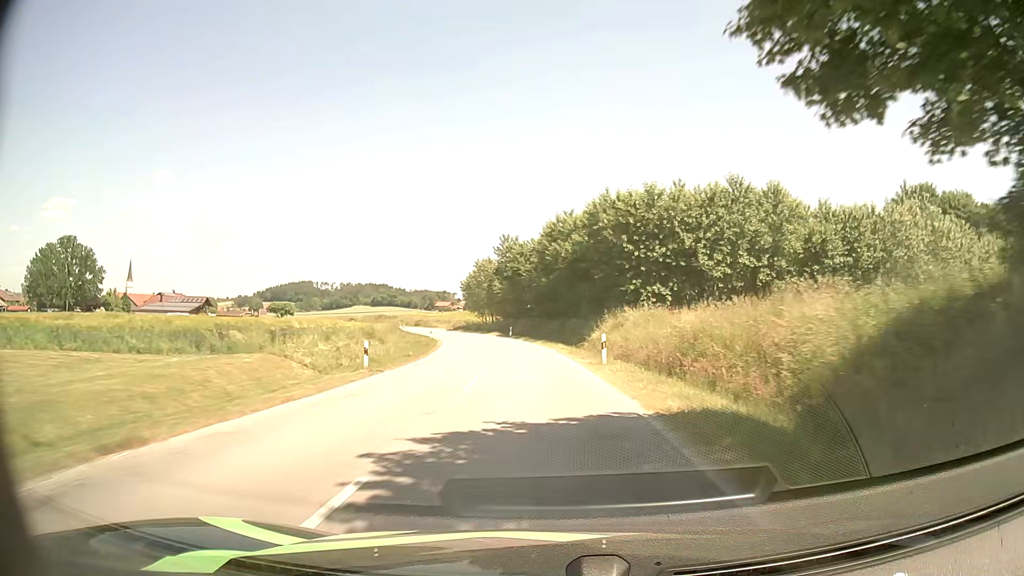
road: secondary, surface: asphalt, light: Day
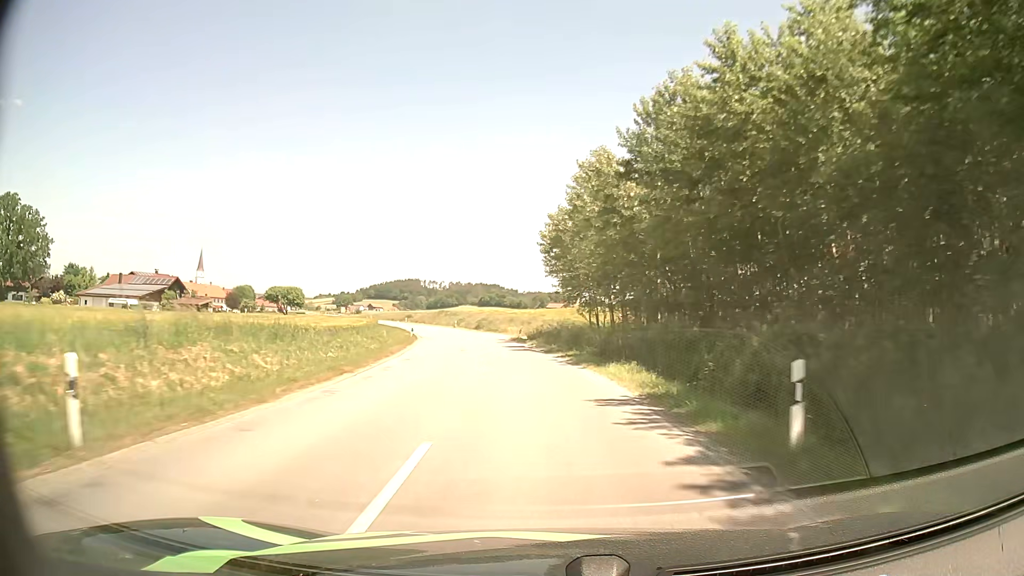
(-4.6, +58.3) m; -10°
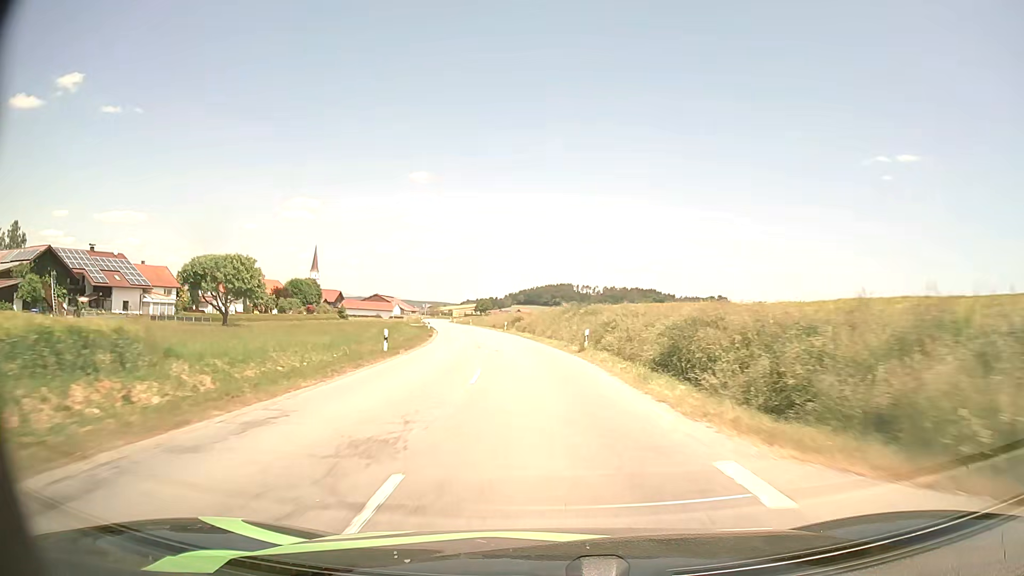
(-6.8, +61.7) m; -13°
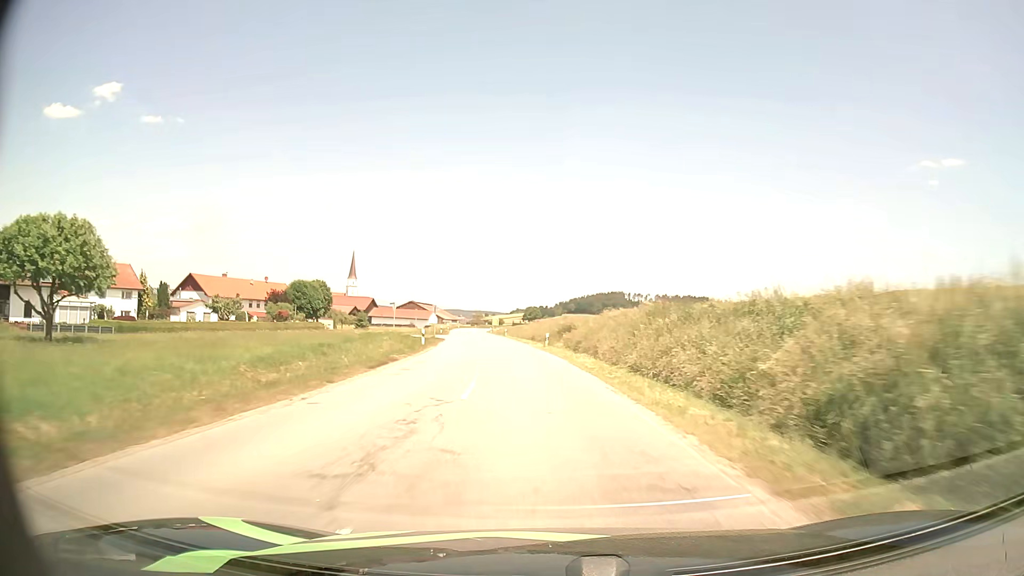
(-1.0, +25.7) m; -4°
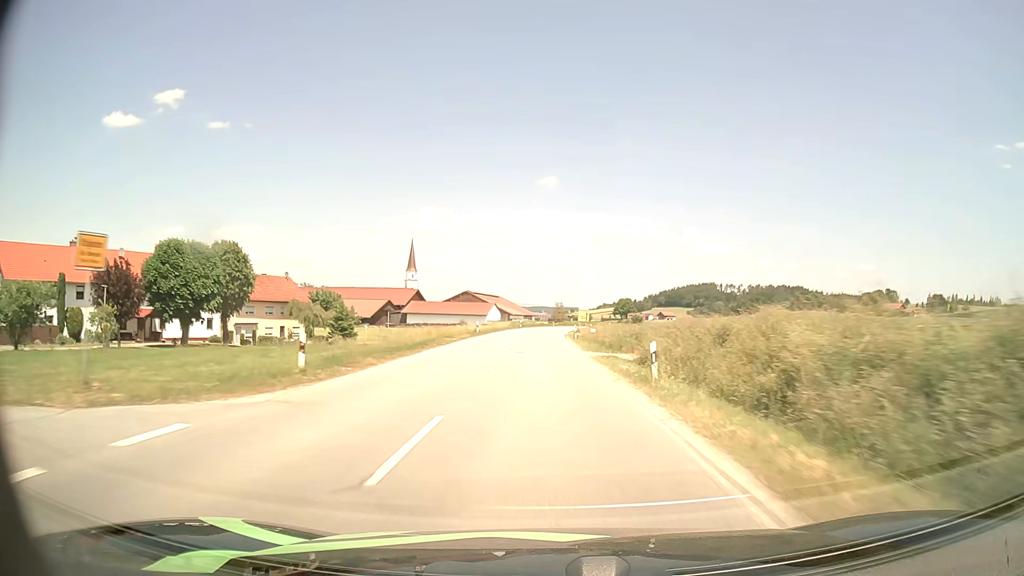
(-5.4, +67.1) m; -7°
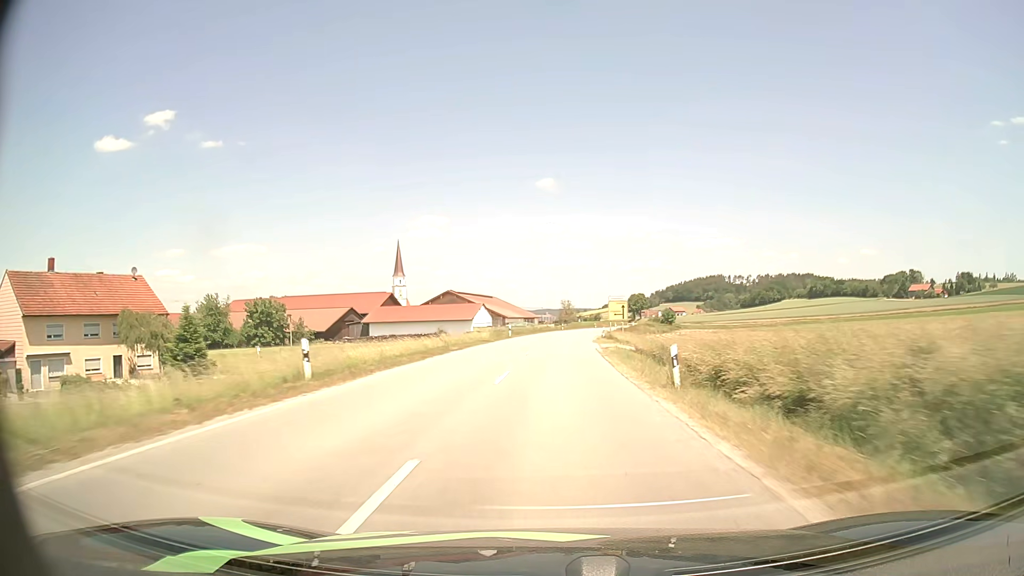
(-0.3, +38.8) m; 0°
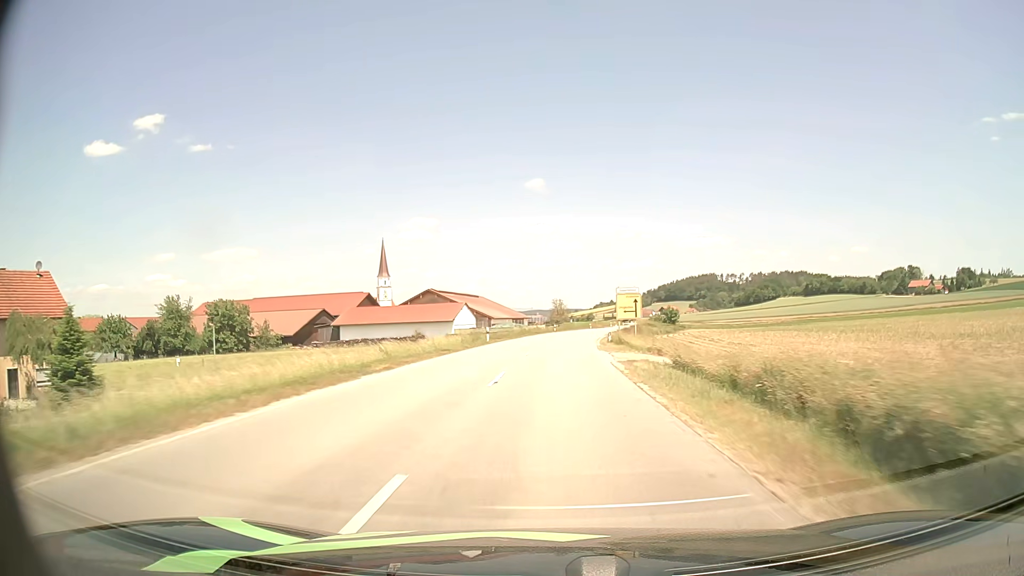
(+0.1, +12.7) m; +1°
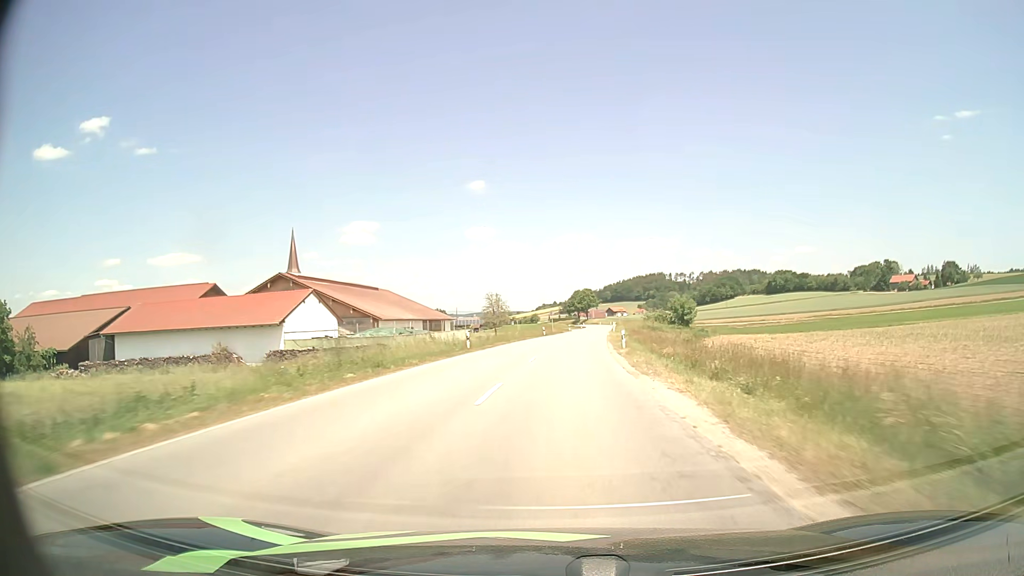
(+1.7, +51.2) m; +5°
(0, +10) (0, +20) (+1, +30) (+2, +40) (+3, +50) (+3, +60) (+4, +70) (+5, +80) (+6, +90) (+7, +100) m
